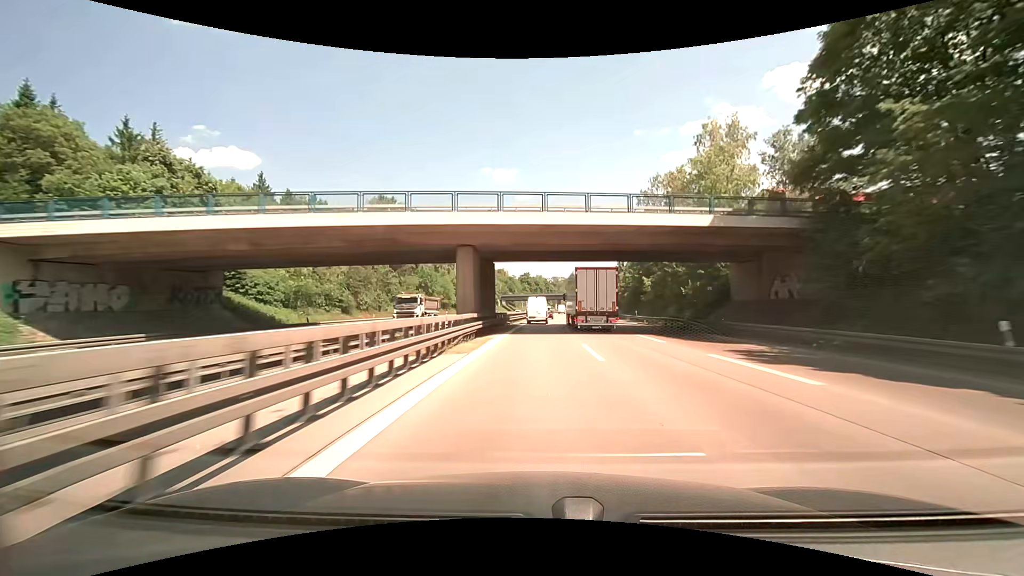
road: motorway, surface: asphalt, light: Day
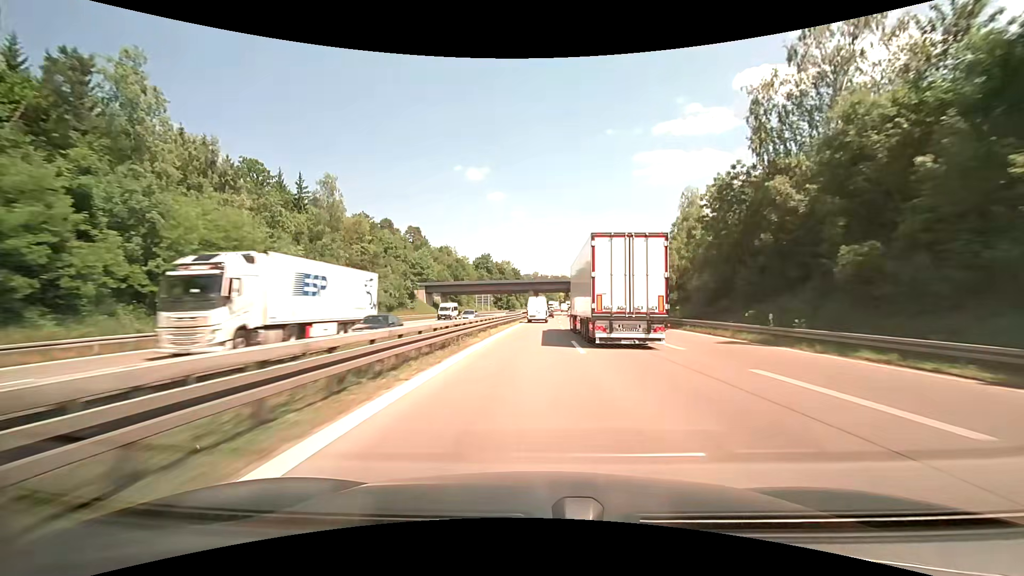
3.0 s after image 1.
(+0.6, +88.1) m; +1°
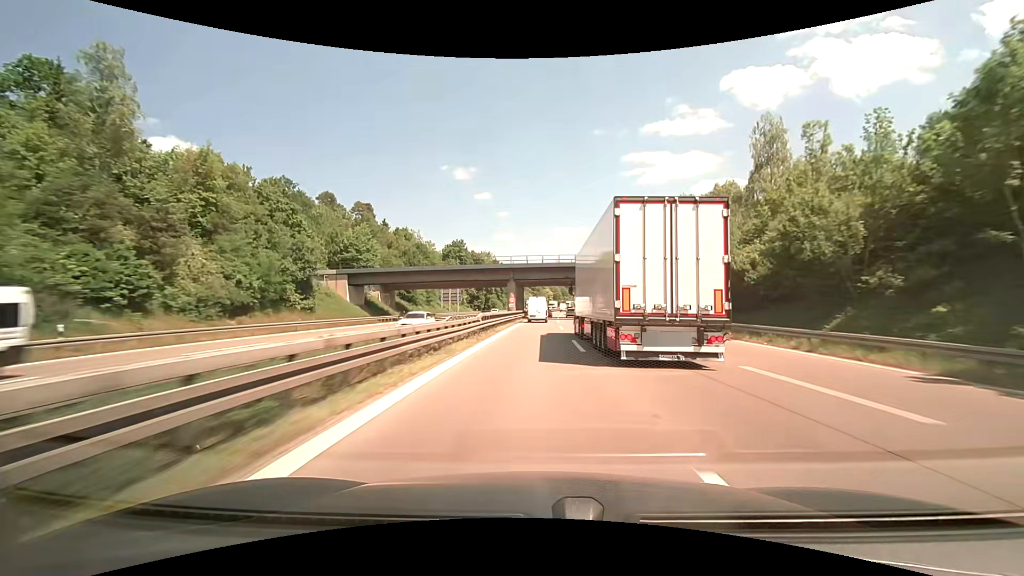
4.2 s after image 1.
(+0.3, +35.3) m; +1°
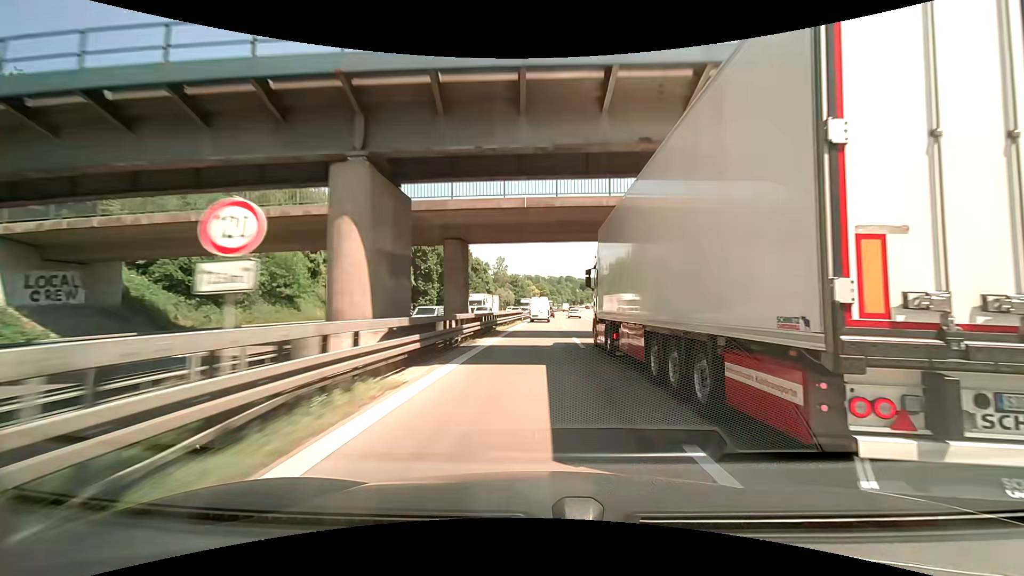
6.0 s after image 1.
(+1.5, +52.8) m; +3°
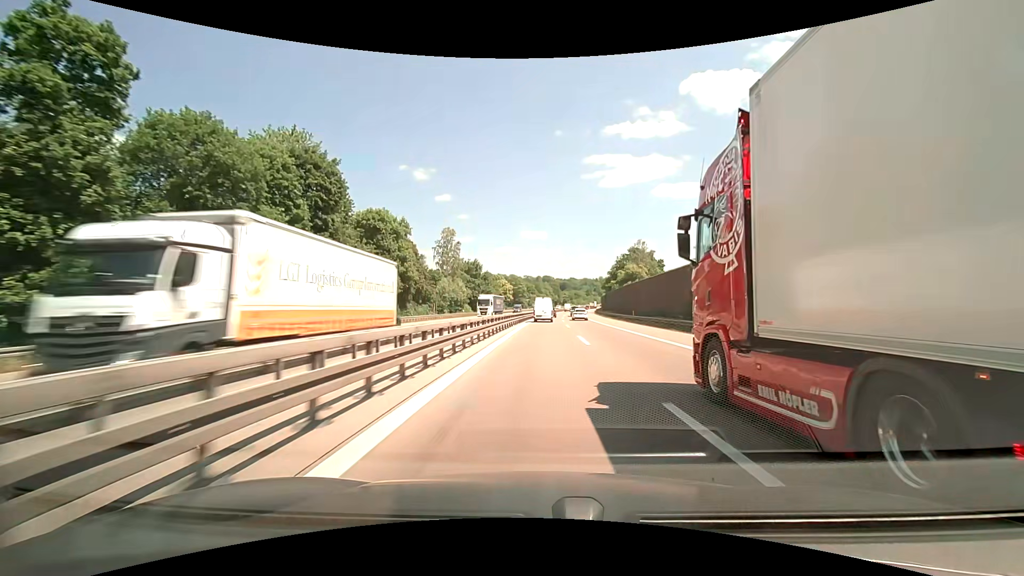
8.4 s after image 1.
(+1.0, +70.3) m; +1°
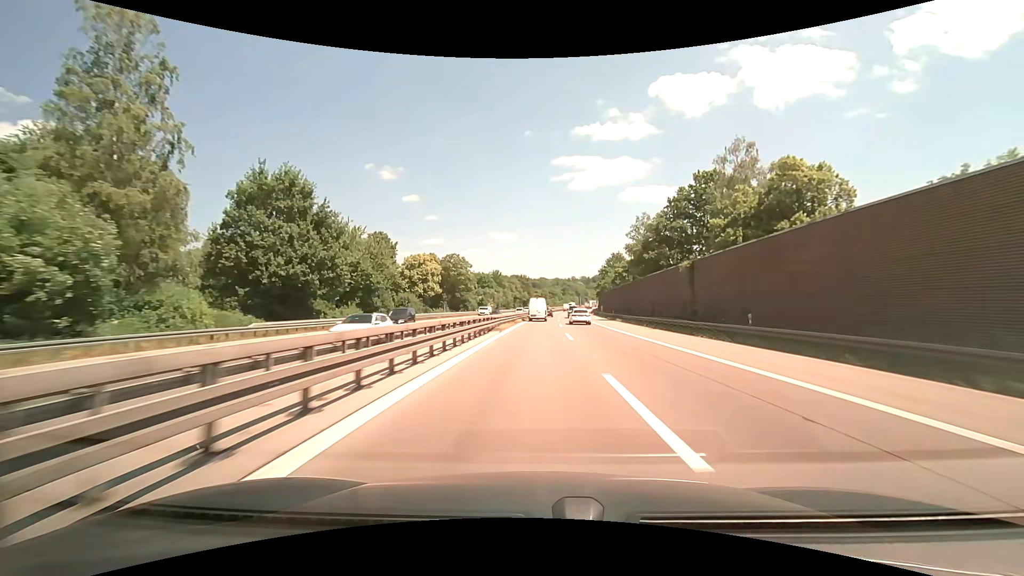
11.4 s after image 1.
(+2.2, +87.2) m; +5°
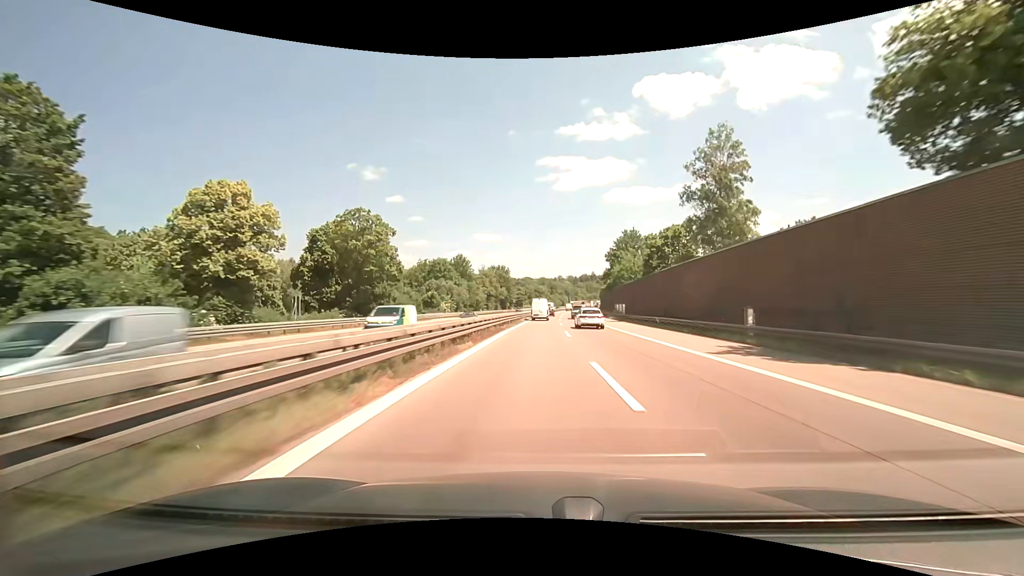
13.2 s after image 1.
(+1.4, +51.7) m; +3°
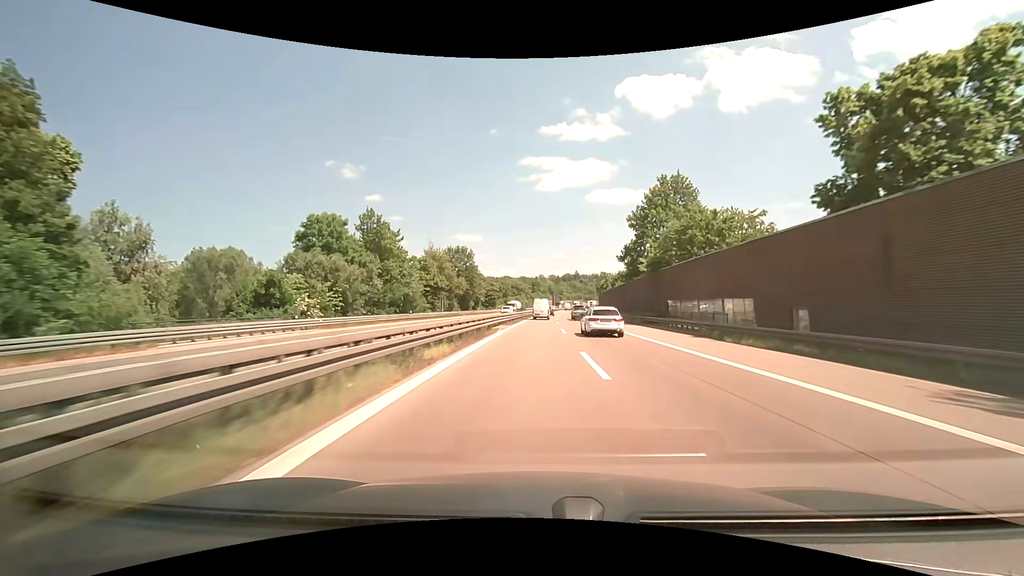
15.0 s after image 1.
(+0.7, +51.3) m; +1°
(0, +10) (0, +20) (0, +30) (0, +40) (+1, +50) (+1, +60) (+1, +70) (+1, +80) (+2, +90) (+2, +100) m
